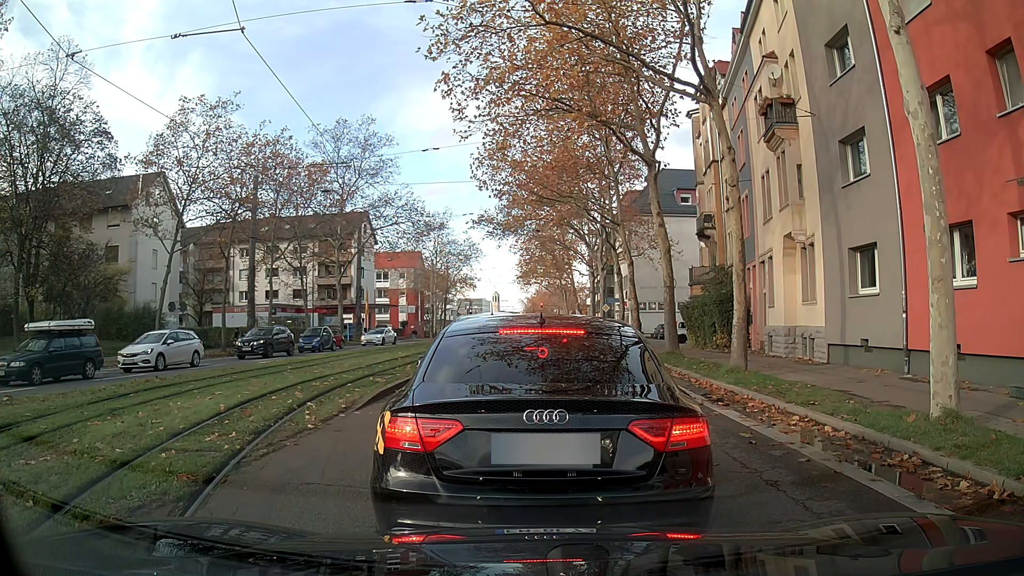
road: secondary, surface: asphalt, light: Day
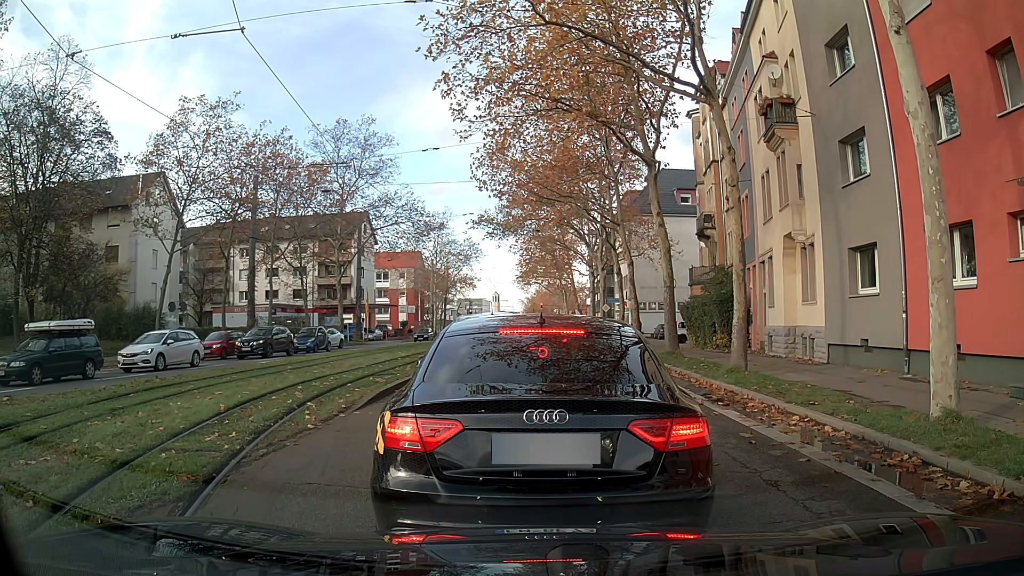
(0.0, 0.0) m; 0°
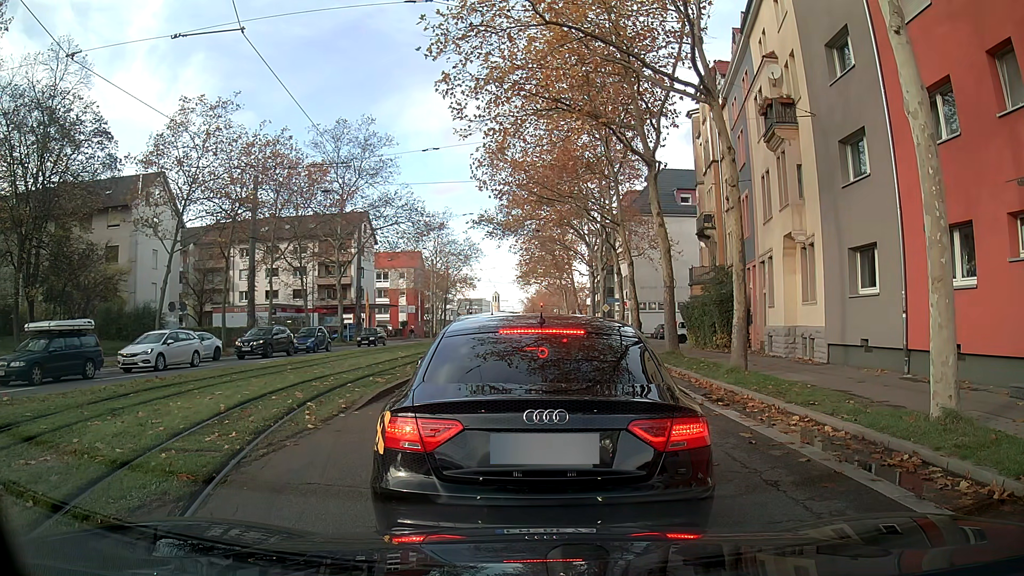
(0.0, 0.0) m; 0°
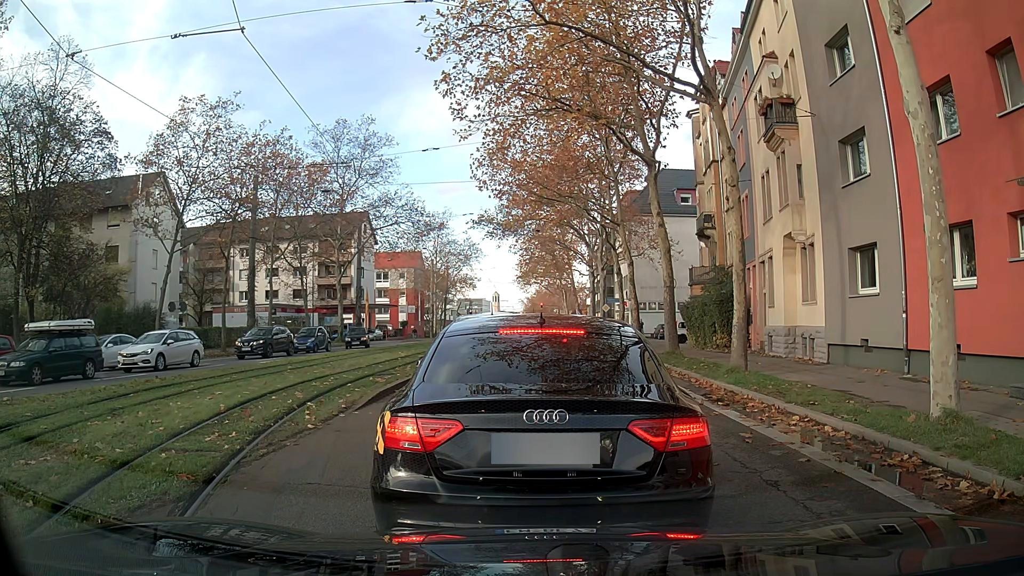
(0.0, 0.0) m; 0°
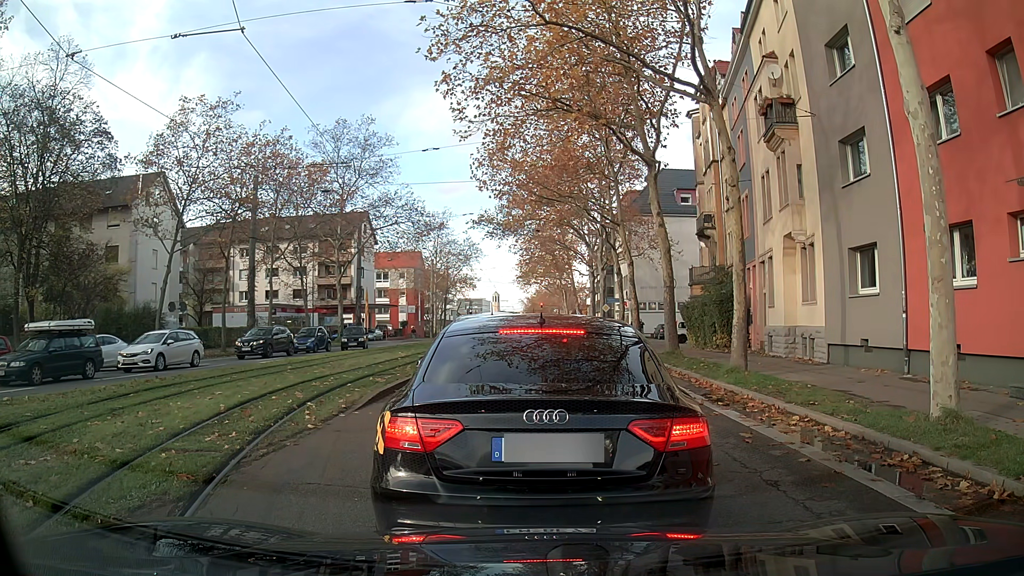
(0.0, 0.0) m; 0°
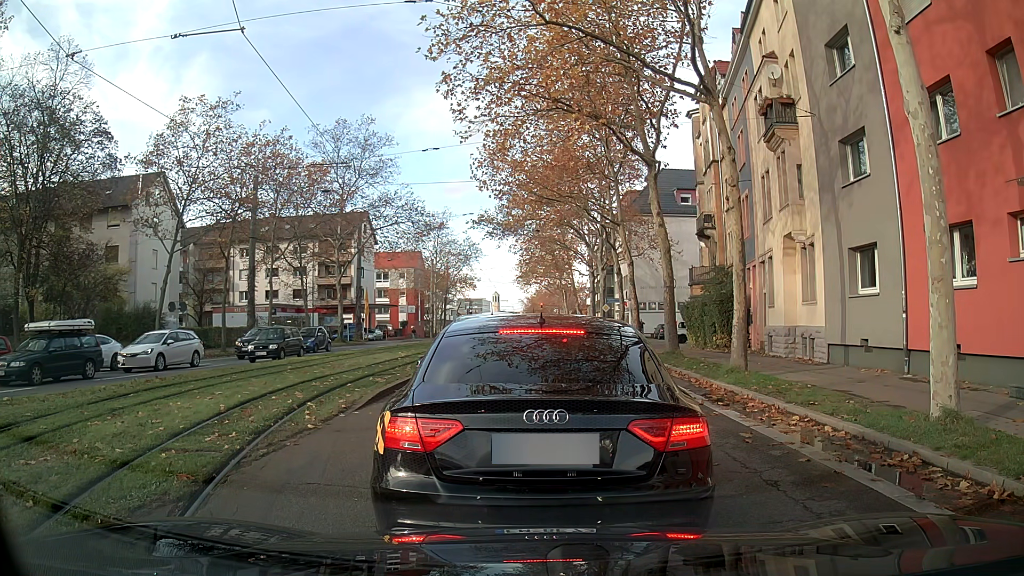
(0.0, 0.0) m; 0°
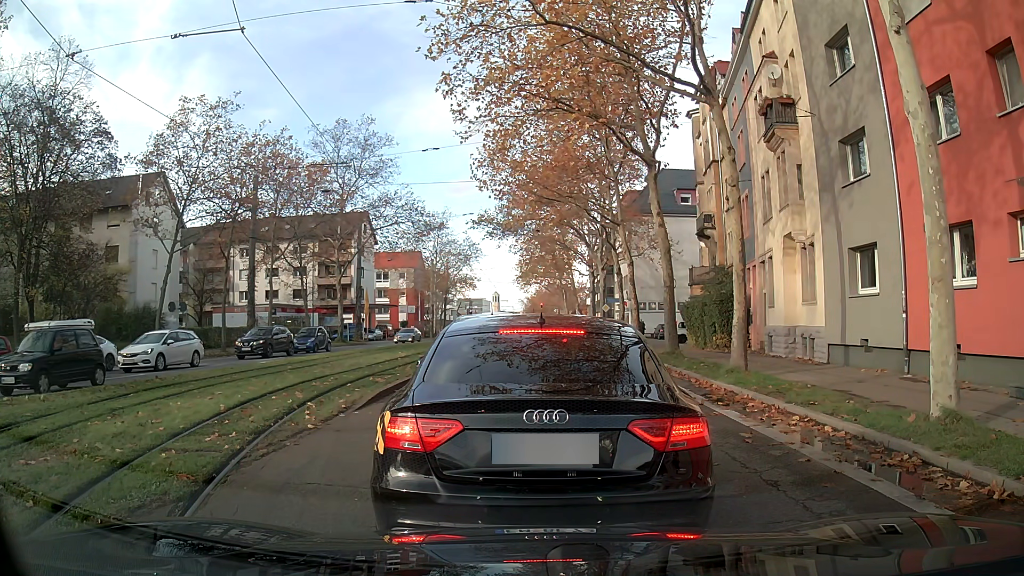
(0.0, 0.0) m; 0°
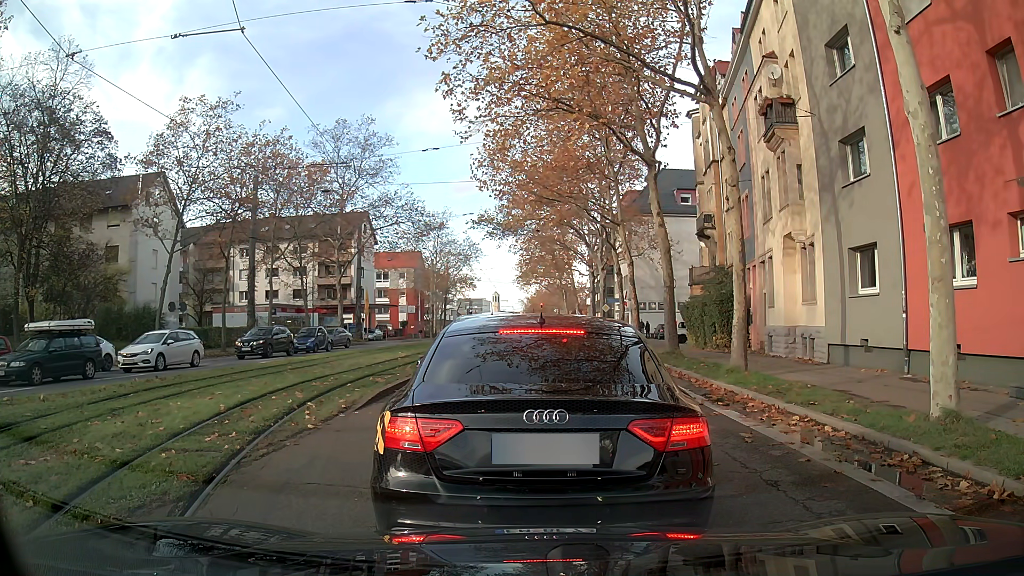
(0.0, 0.0) m; 0°
